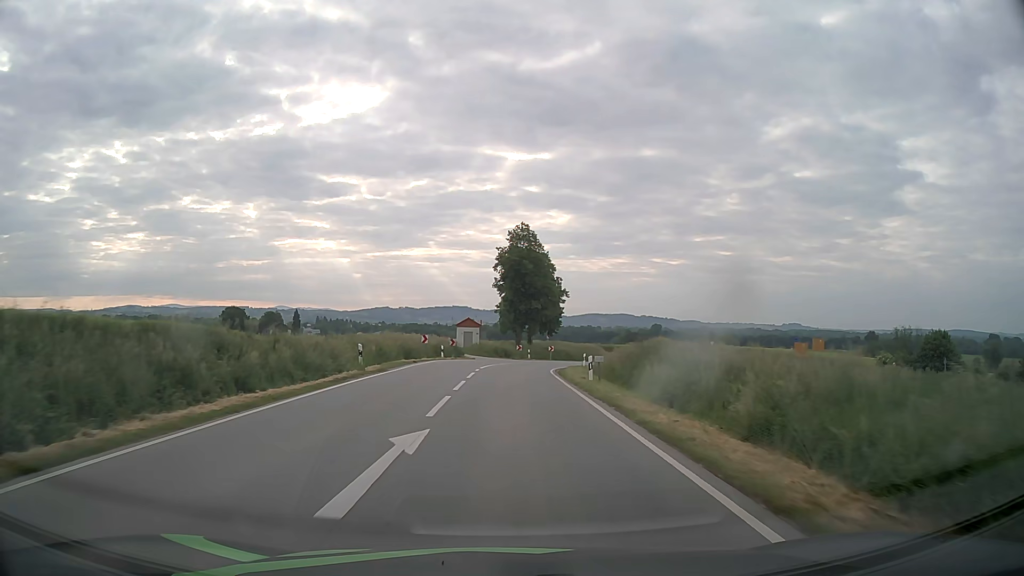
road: secondary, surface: asphalt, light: Day
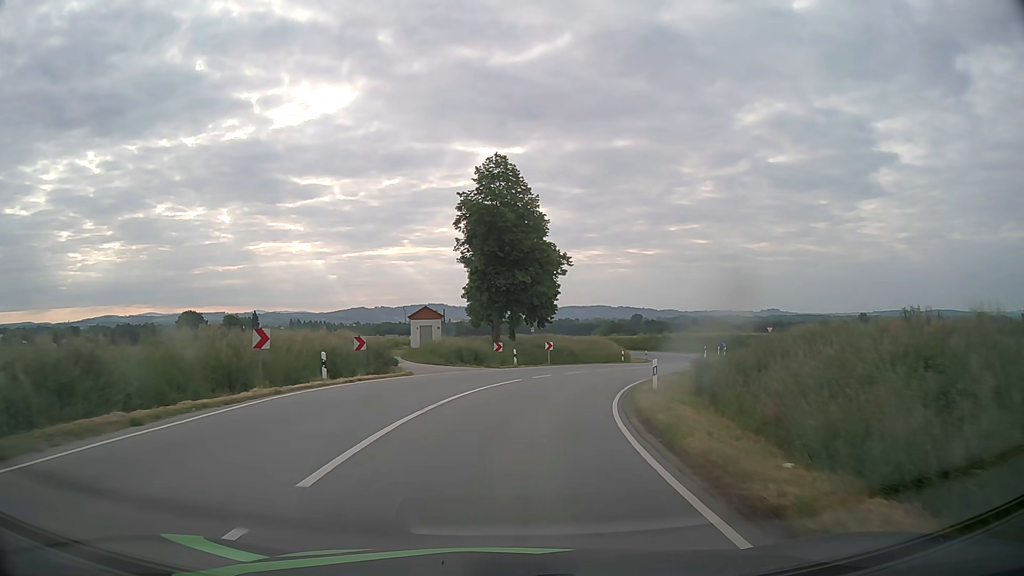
(+0.3, +26.4) m; +2°
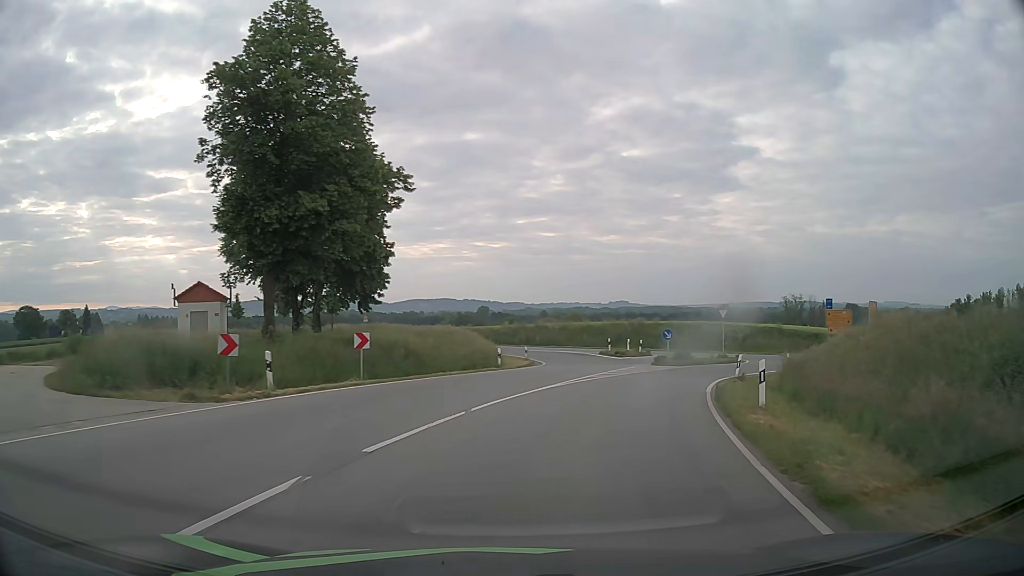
(+2.1, +22.6) m; +12°
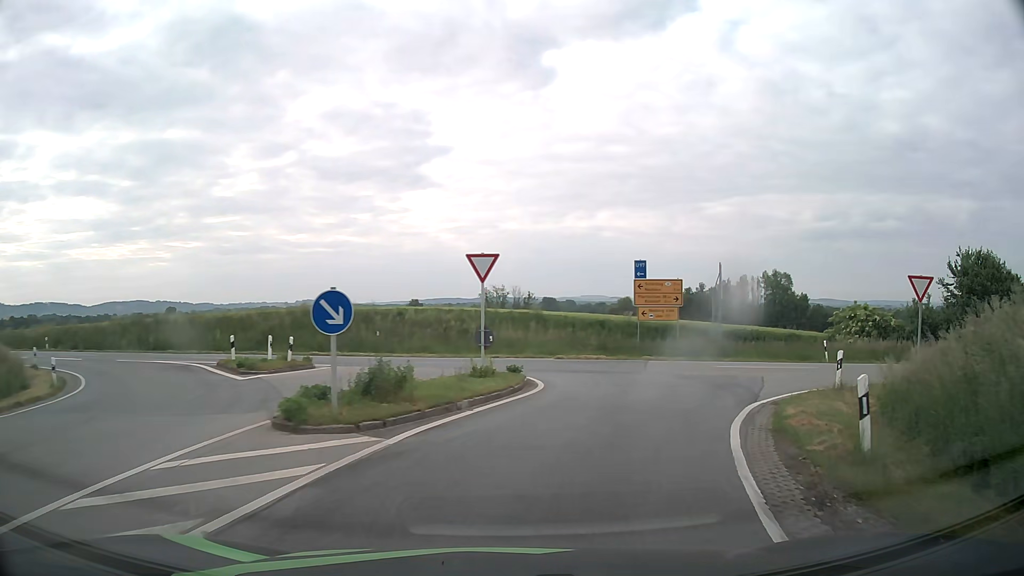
(+5.8, +23.8) m; +28°
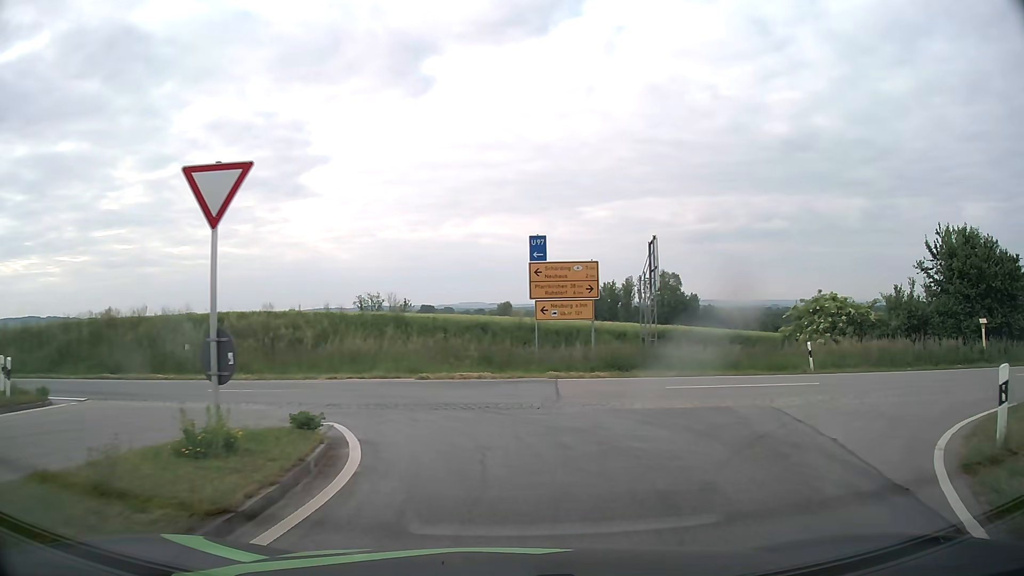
(+0.8, +9.4) m; +10°
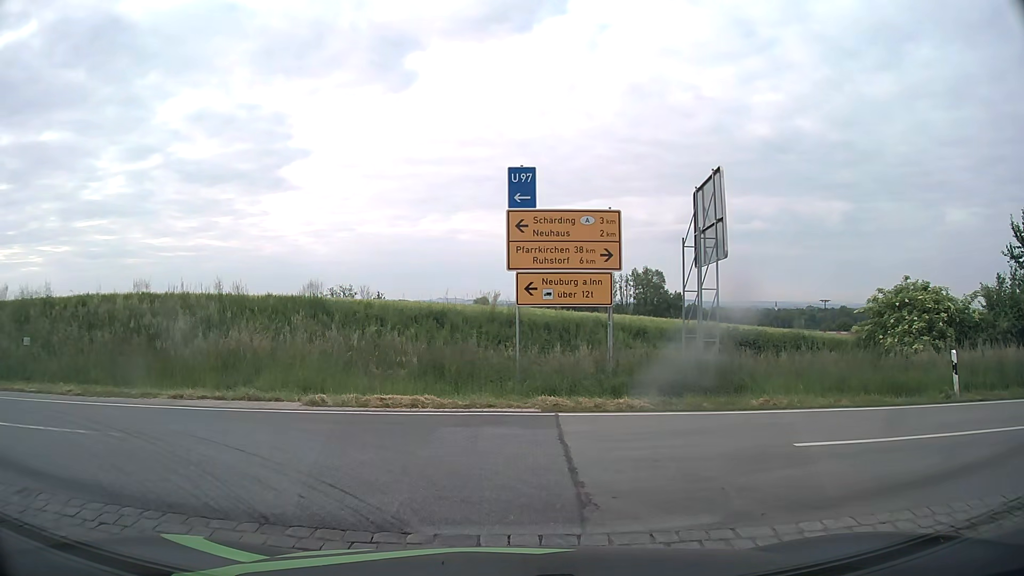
(+0.2, +8.6) m; +2°
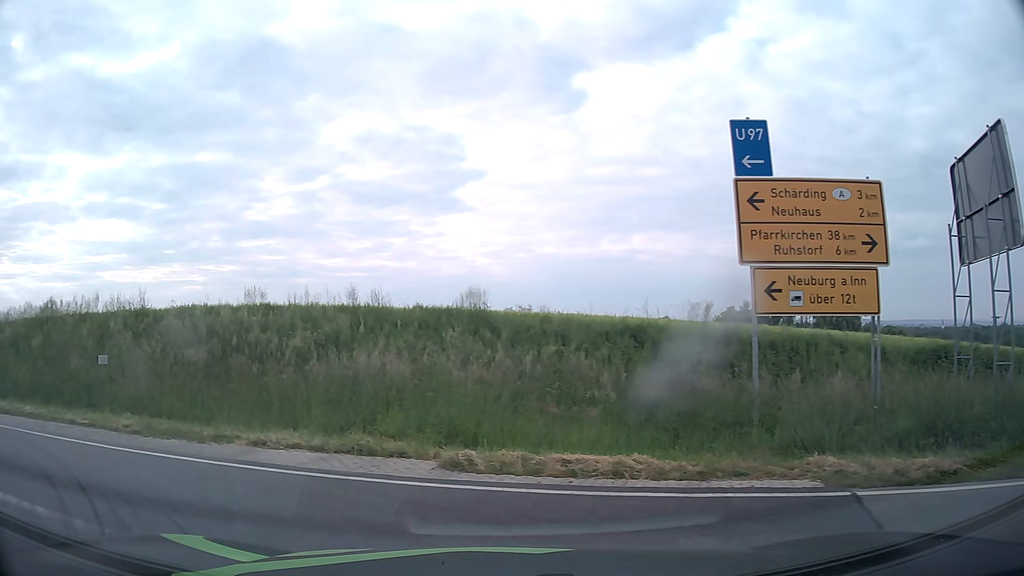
(-0.2, +4.3) m; -15°
